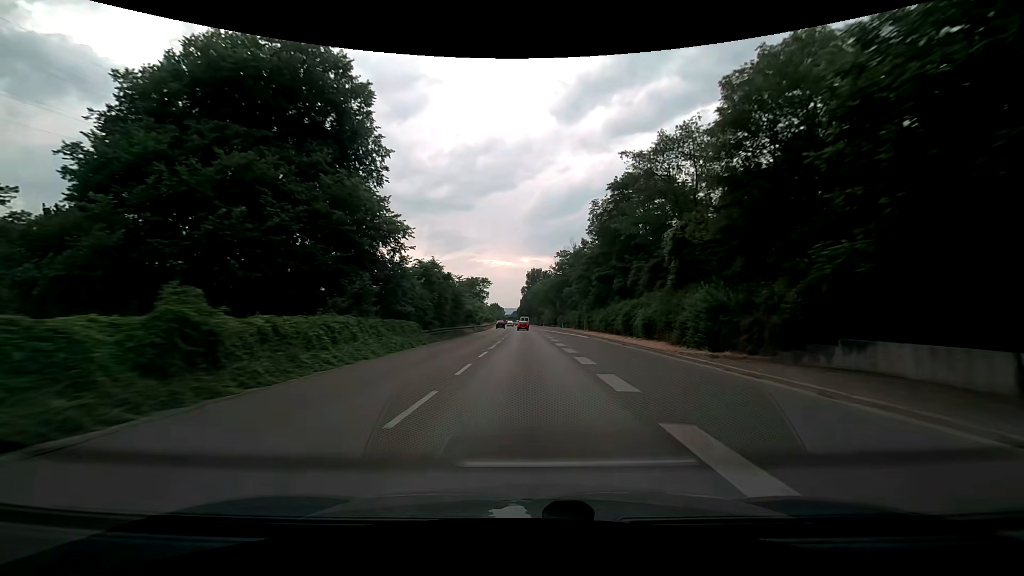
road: trunk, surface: asphalt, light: Day
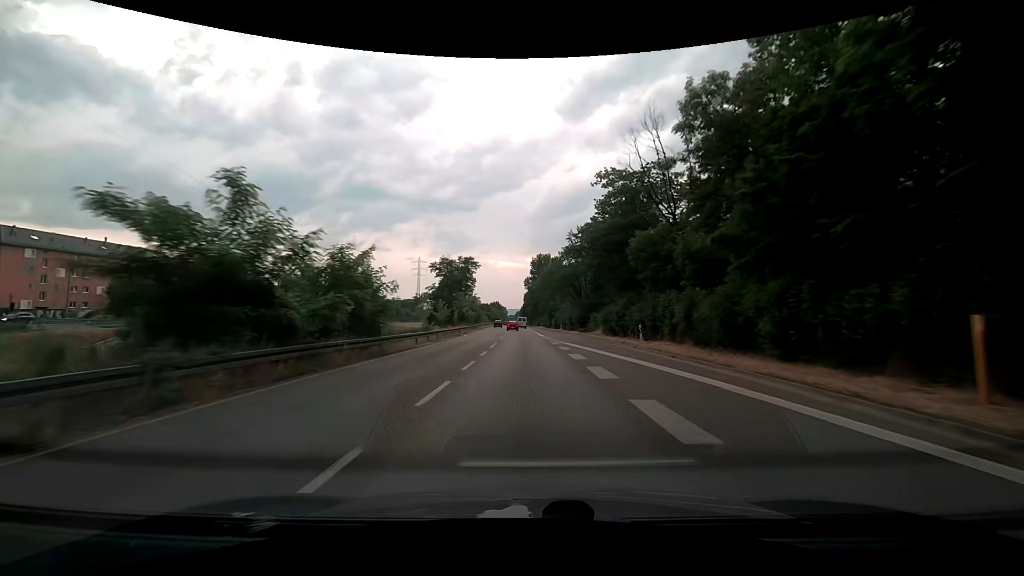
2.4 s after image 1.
(-0.3, +52.6) m; 0°
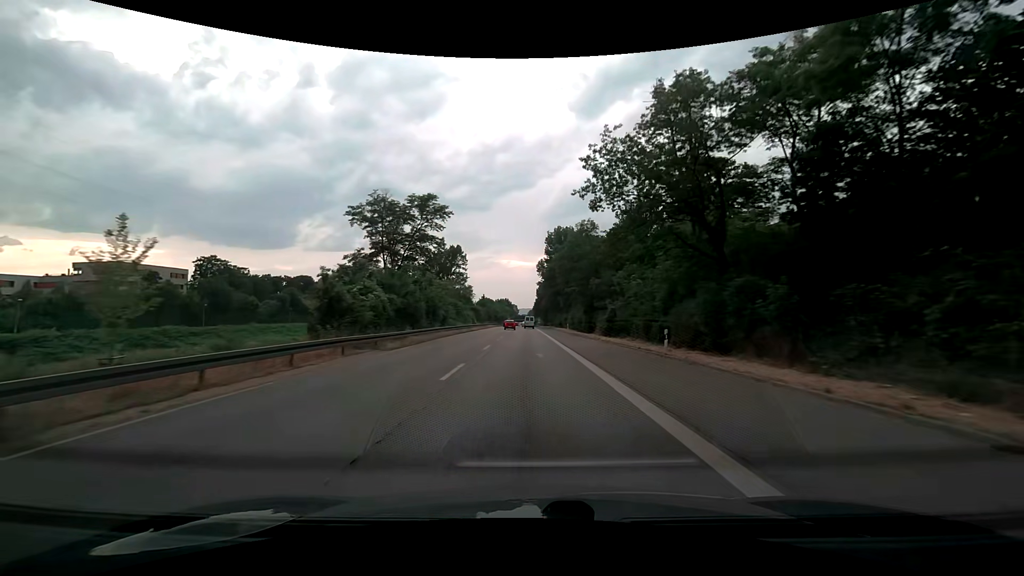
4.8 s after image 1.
(-0.7, +52.5) m; -1°
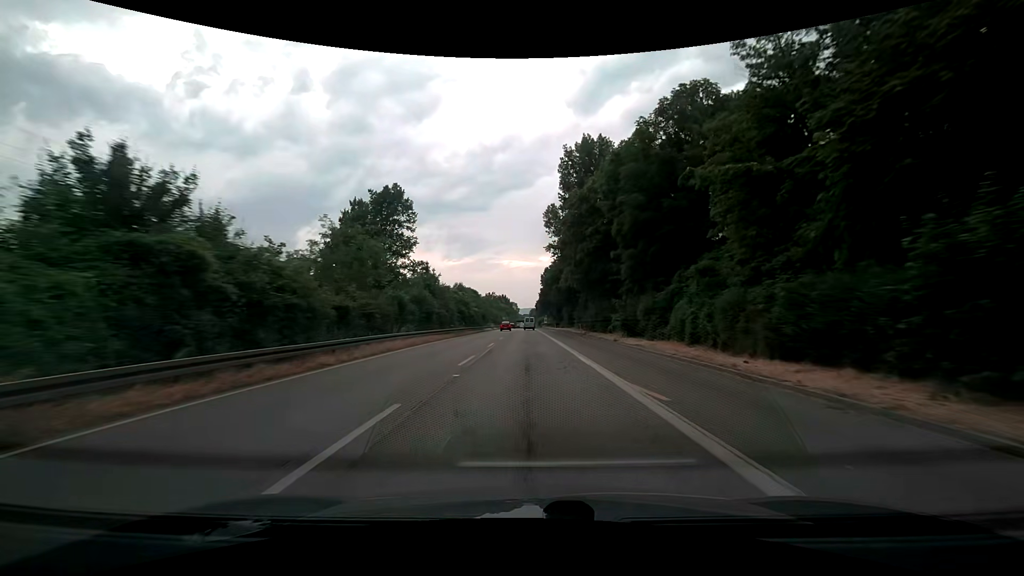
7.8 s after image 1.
(-0.5, +64.9) m; 0°
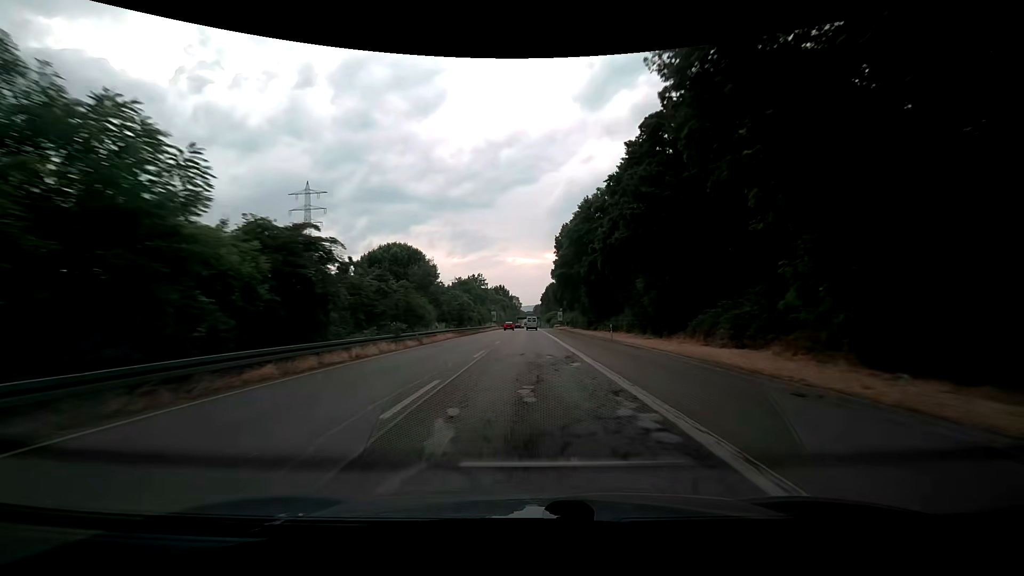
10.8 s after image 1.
(-0.2, +65.5) m; 0°
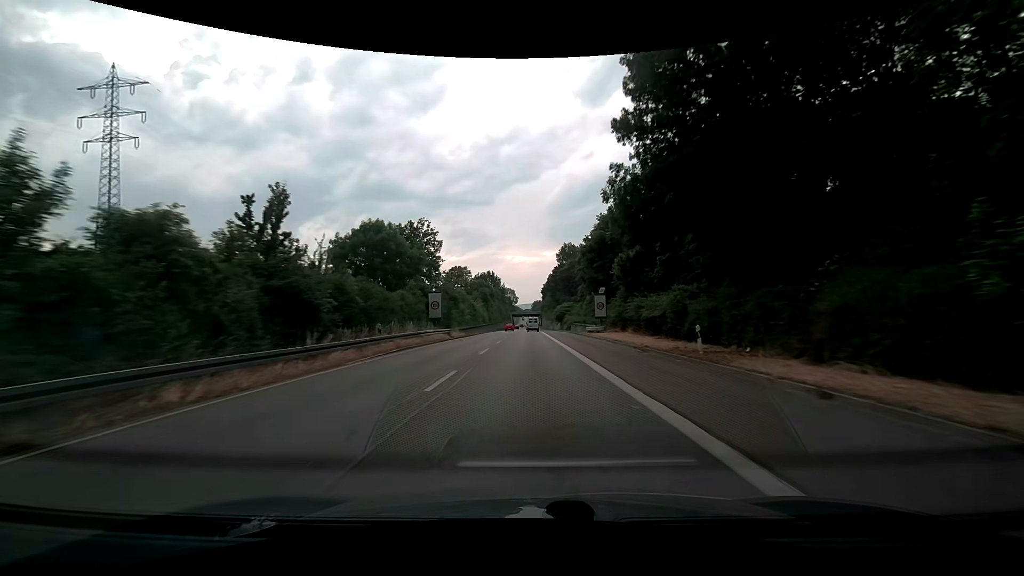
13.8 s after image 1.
(-0.1, +66.0) m; 0°
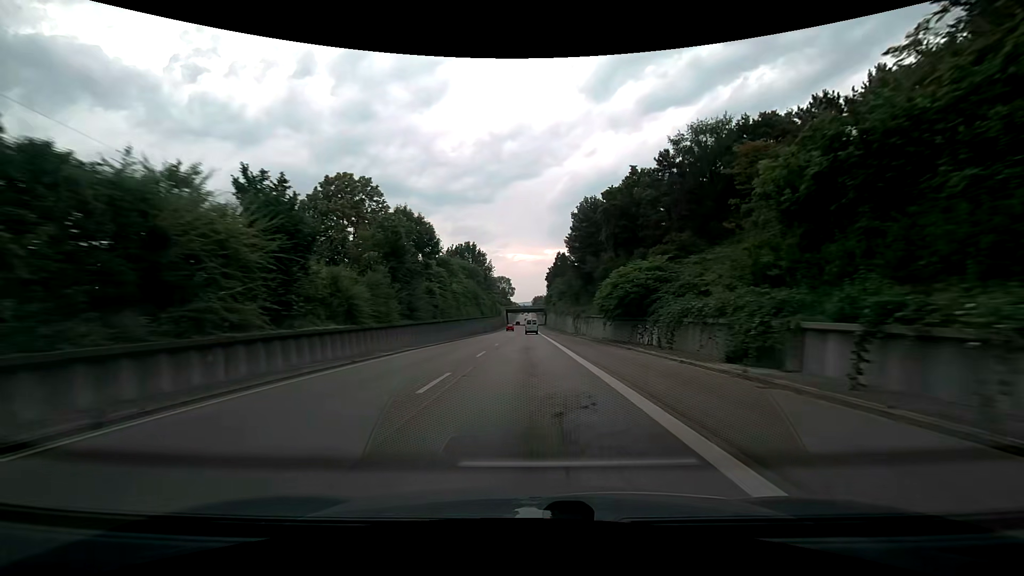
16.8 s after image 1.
(+0.2, +69.0) m; 0°
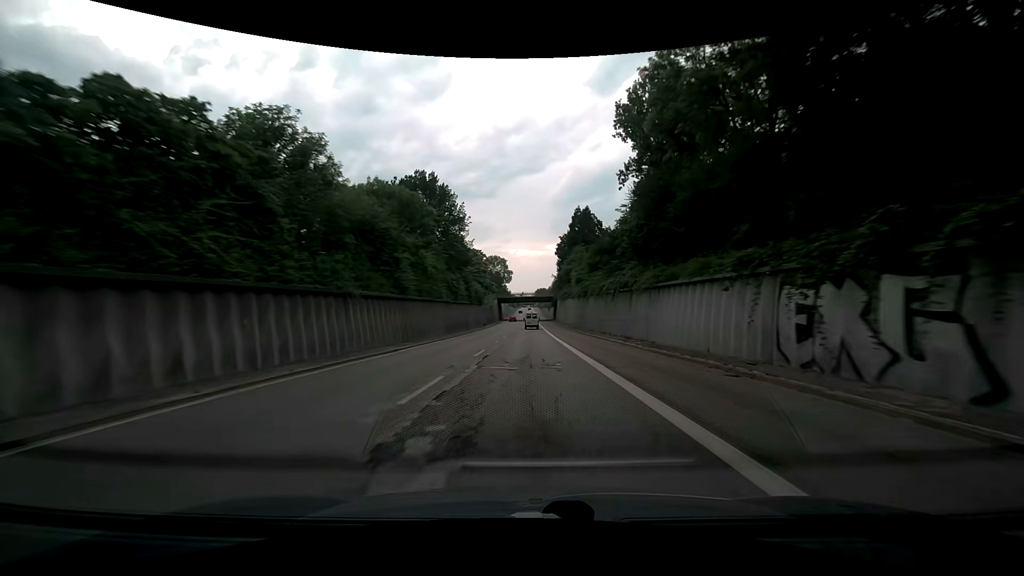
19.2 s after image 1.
(-0.3, +58.7) m; -1°
(0, +10) (0, +20) (0, +30) (0, +40) (+1, +50) (+1, +60) (+1, +70) (+1, +80) (+1, +90) (+1, +100) m
